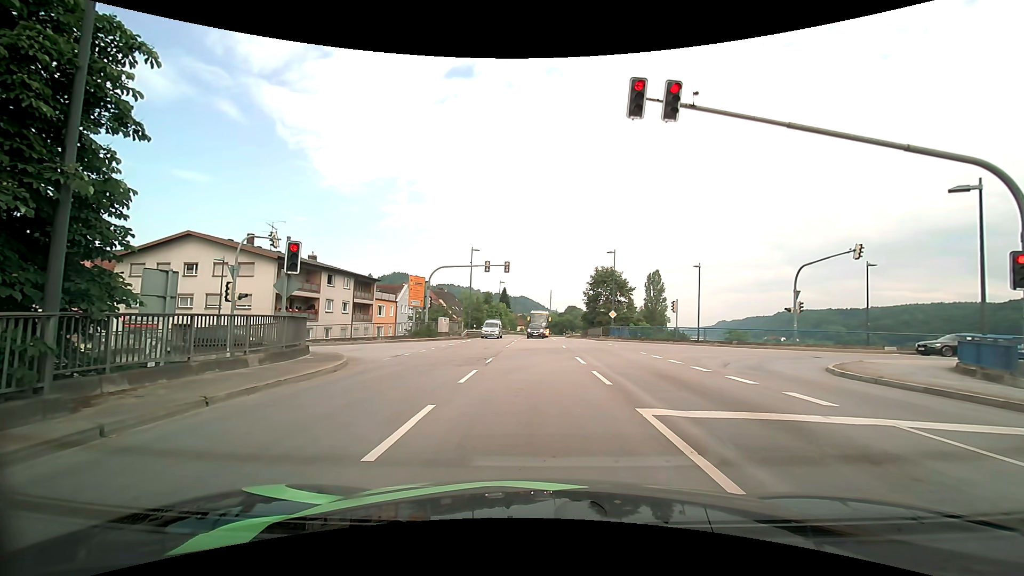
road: primary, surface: asphalt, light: Day
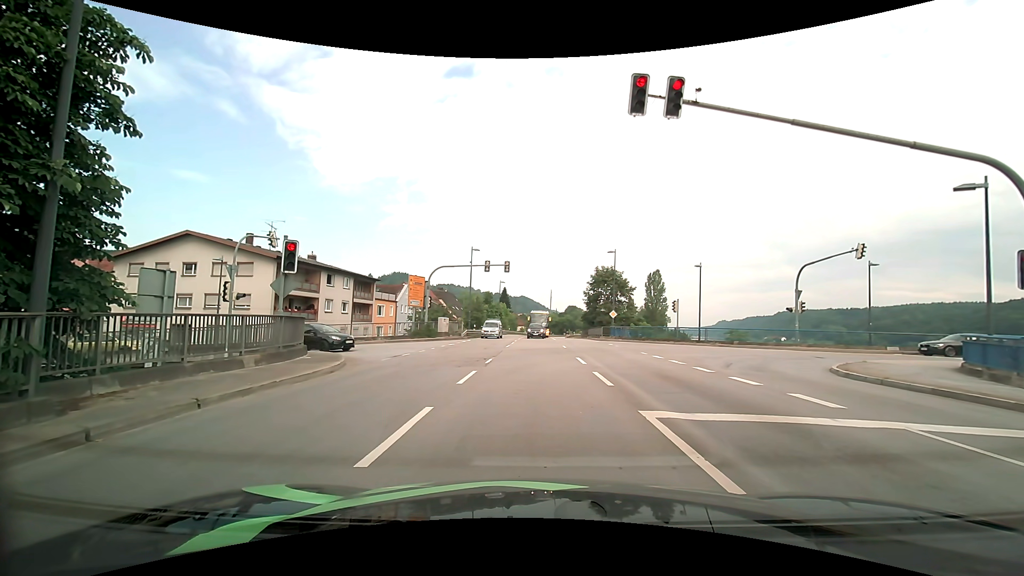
(0.0, +0.2) m; 0°
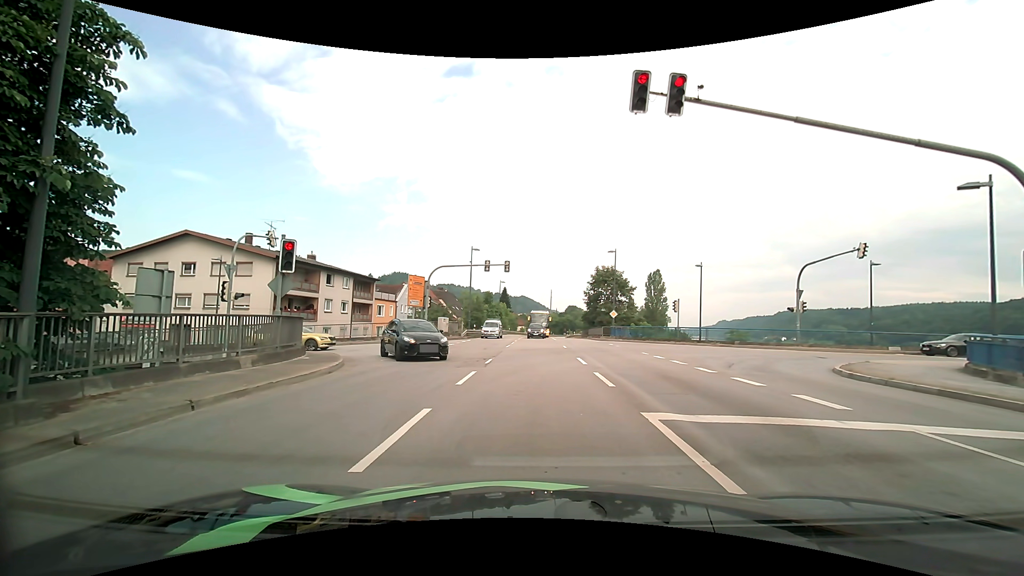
(0.0, +0.2) m; 0°
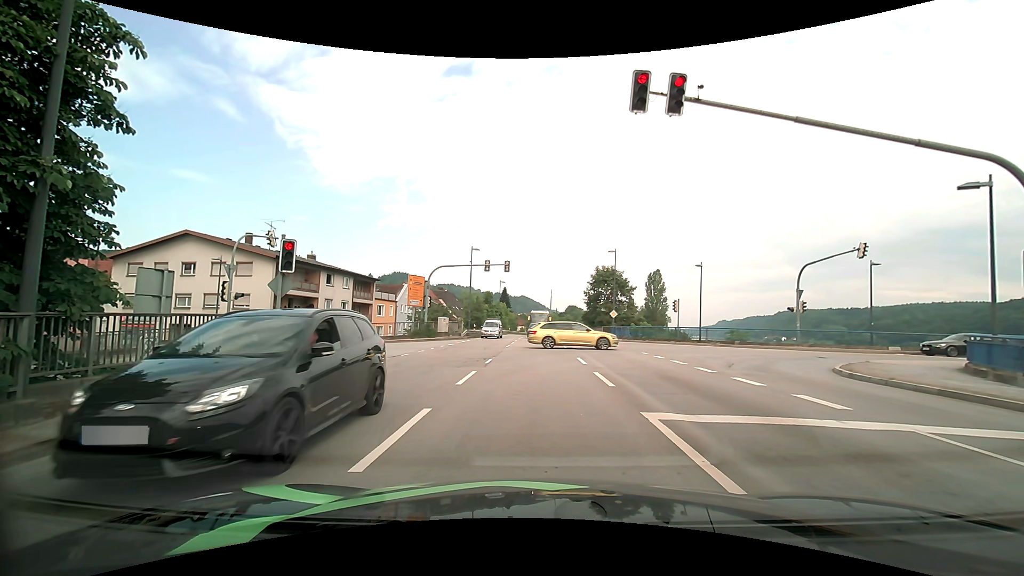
(0.0, 0.0) m; 0°
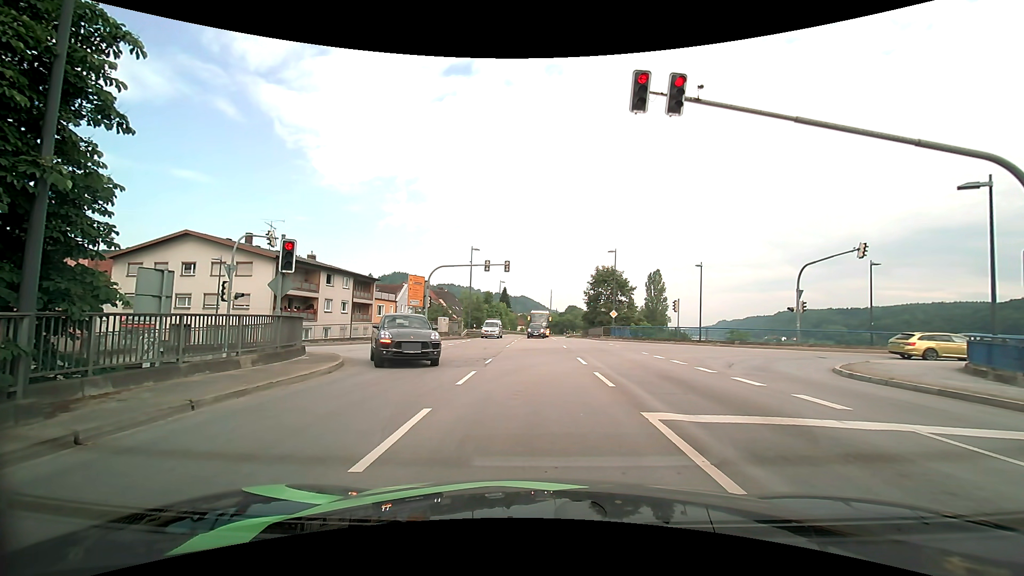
(0.0, 0.0) m; 0°
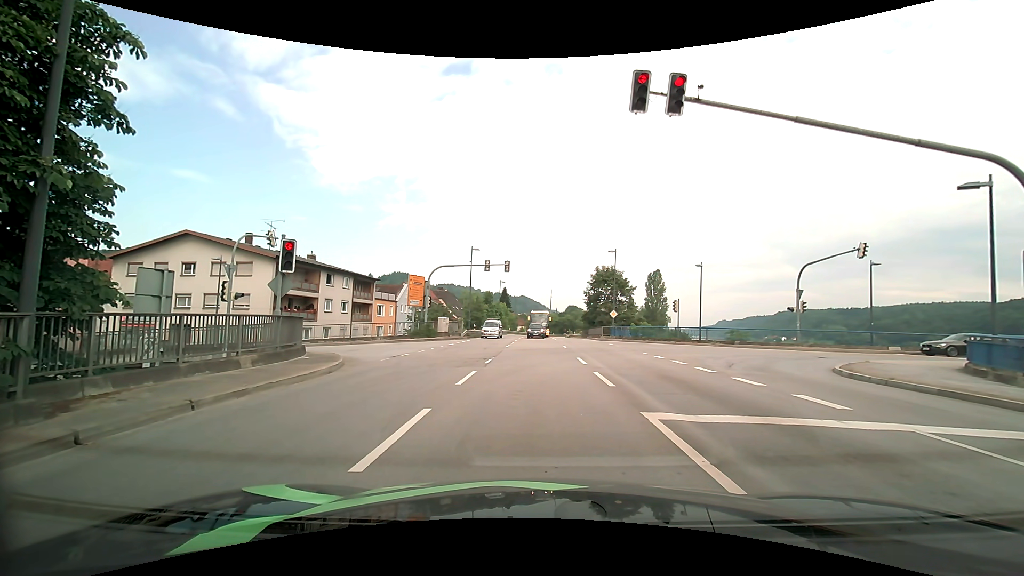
(0.0, 0.0) m; 0°
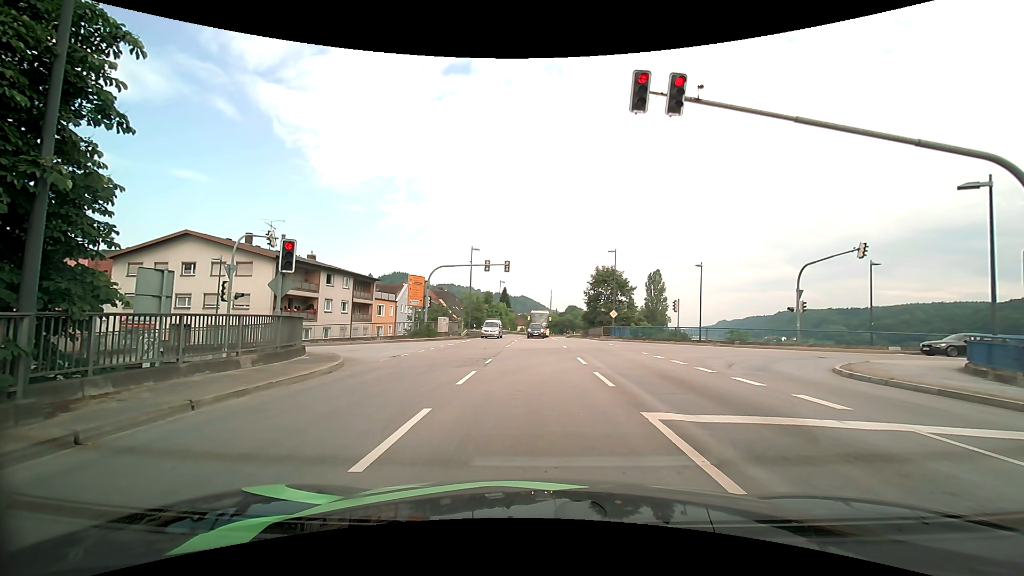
(0.0, 0.0) m; 0°
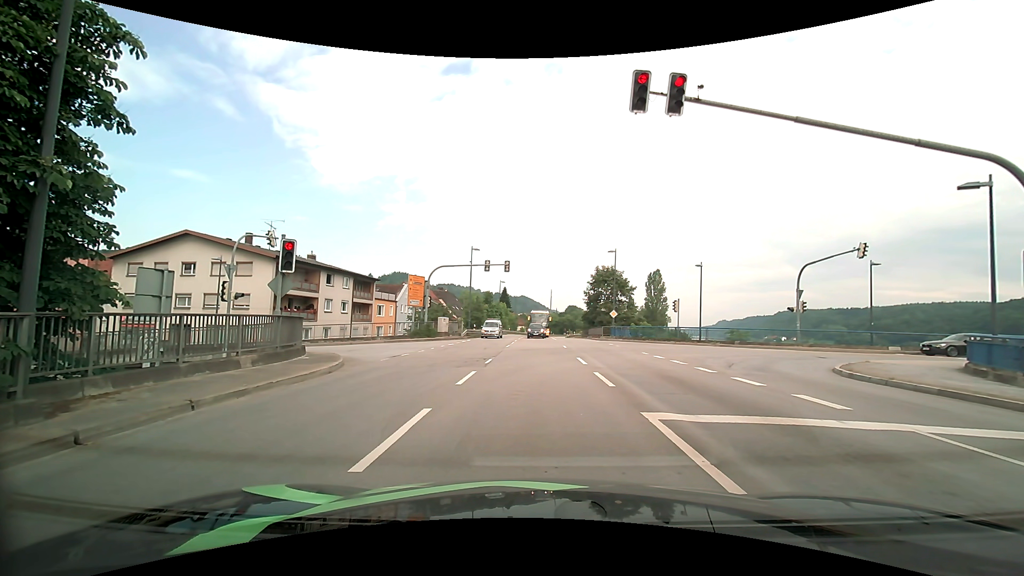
(0.0, 0.0) m; 0°
